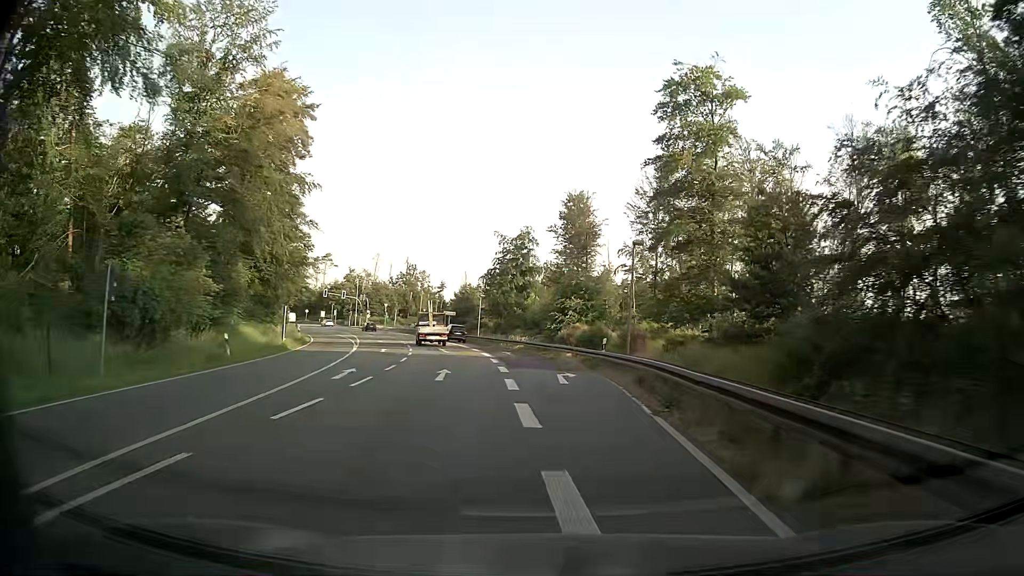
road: primary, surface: asphalt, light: Day
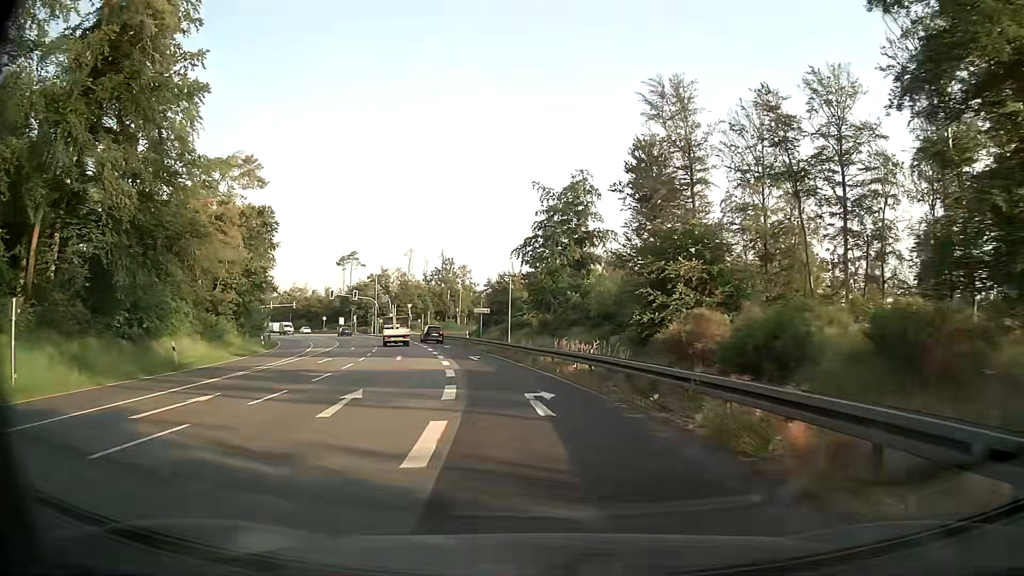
(-0.9, +27.4) m; -6°
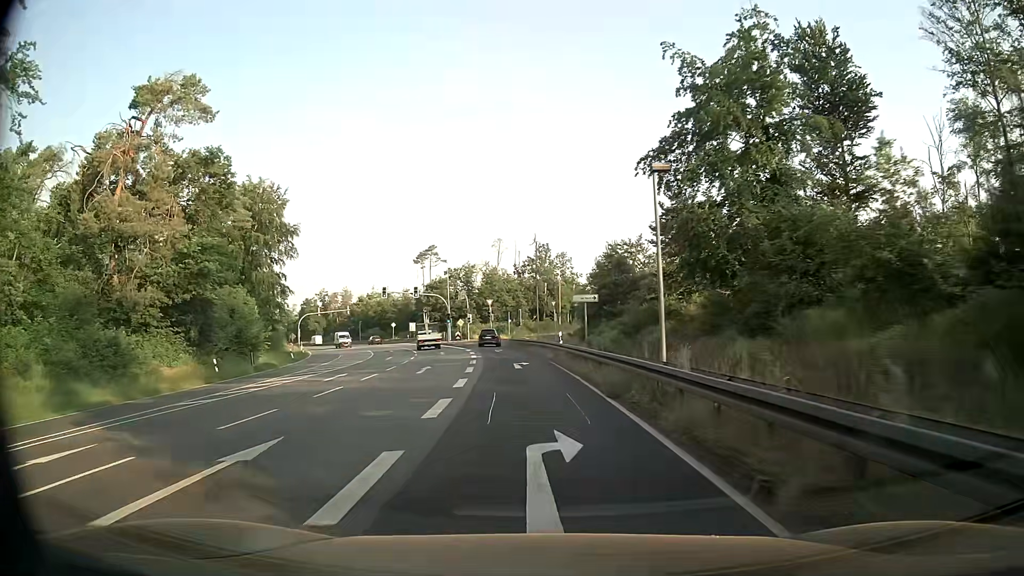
(-2.0, +26.4) m; -9°
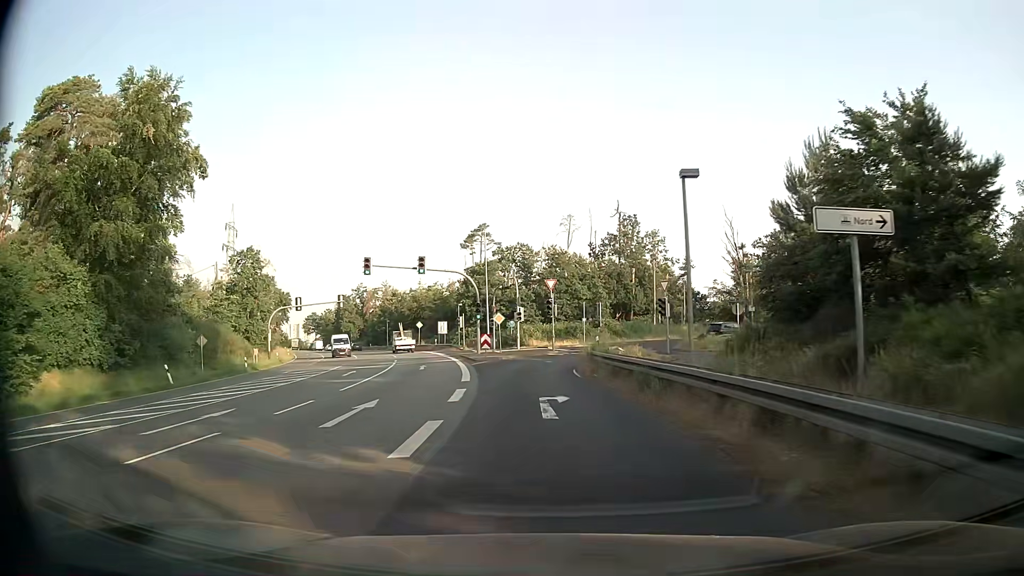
(-1.9, +34.0) m; -6°
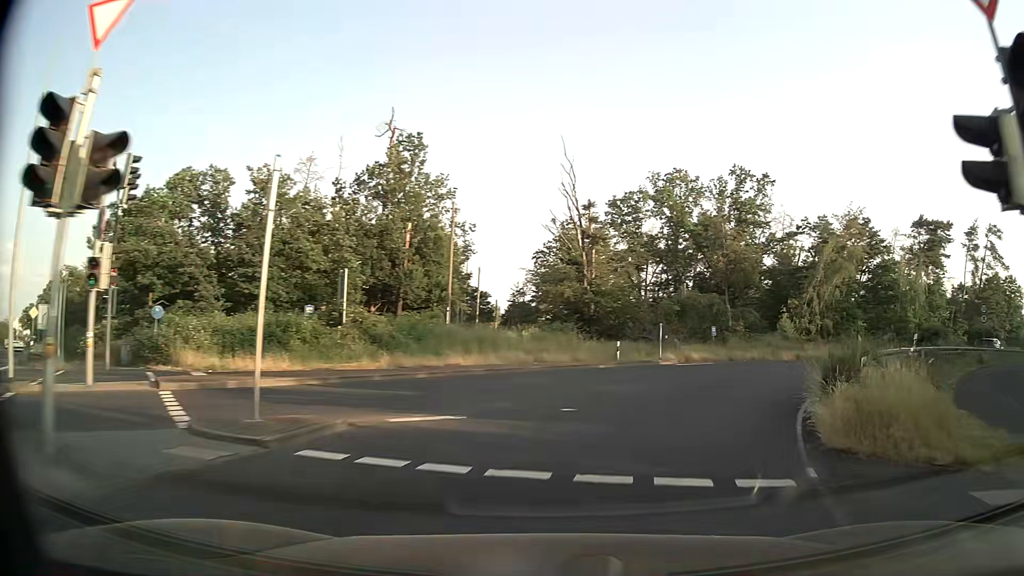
(+2.3, +40.0) m; +22°
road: tertiary_link
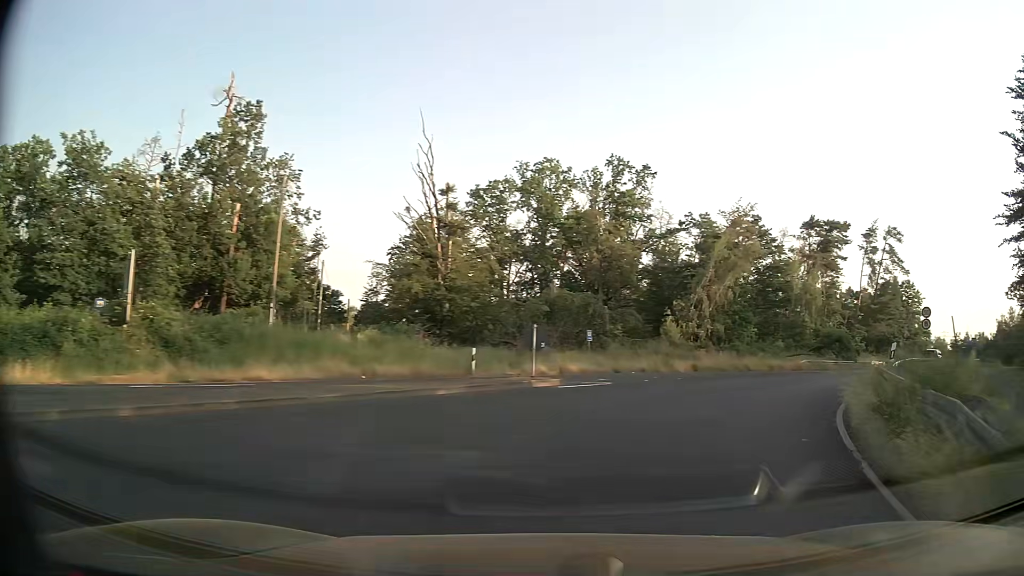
(+0.6, +7.6) m; +11°
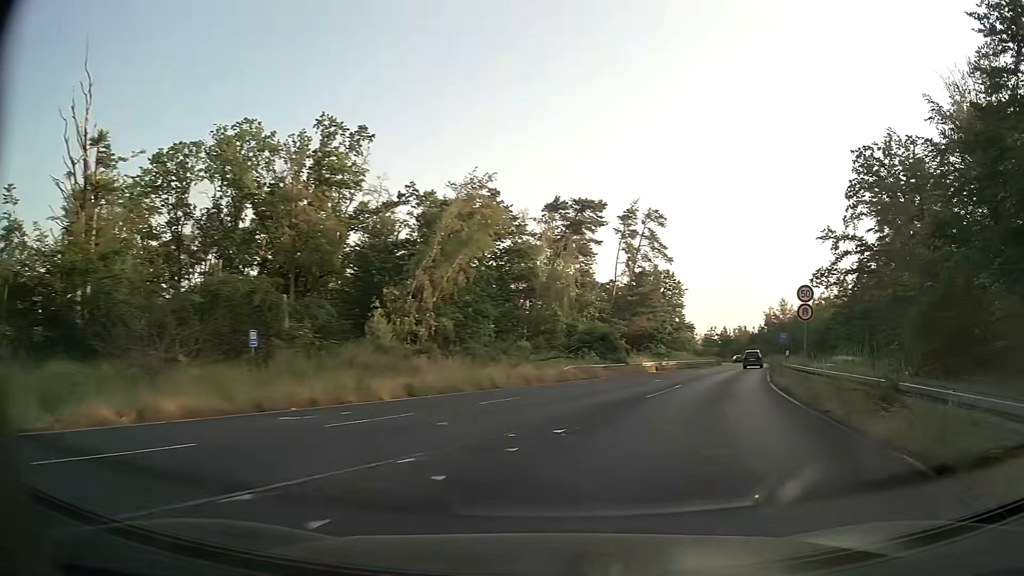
(+3.2, +14.5) m; +24°
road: tertiary
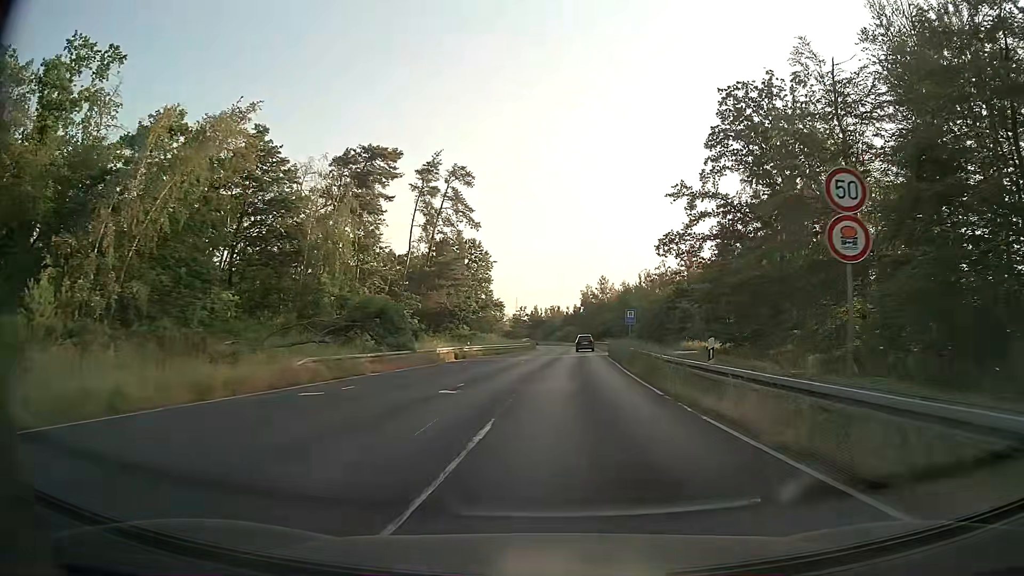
(+2.5, +14.9) m; +16°
